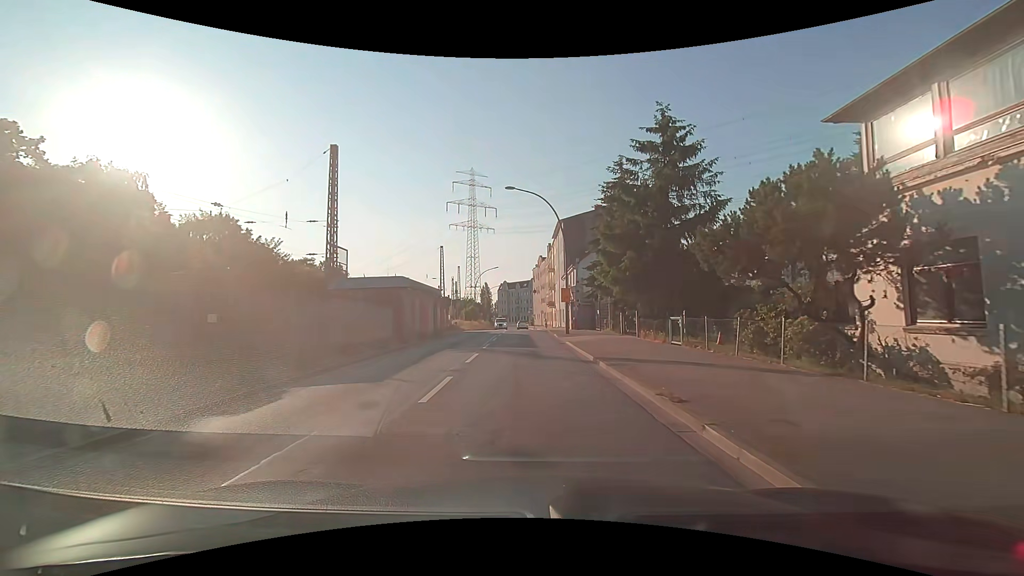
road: secondary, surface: asphalt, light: Day
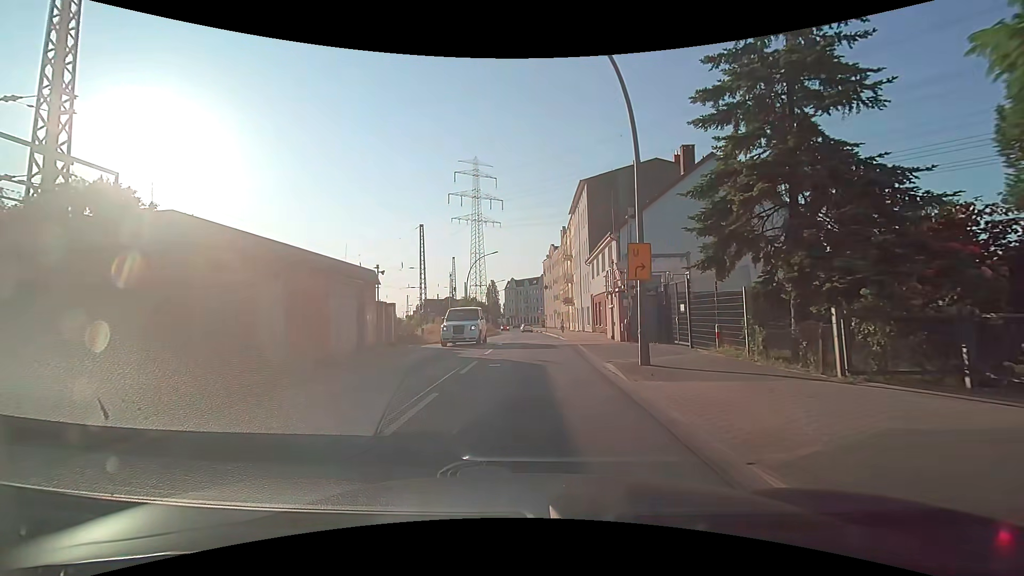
(-0.5, +20.0) m; -2°
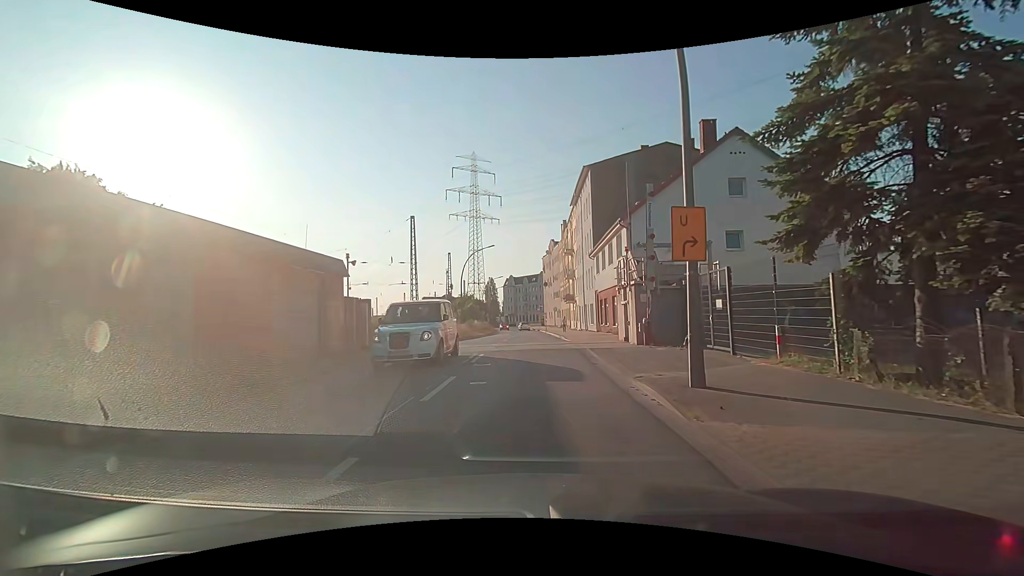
(0.0, +3.9) m; +1°
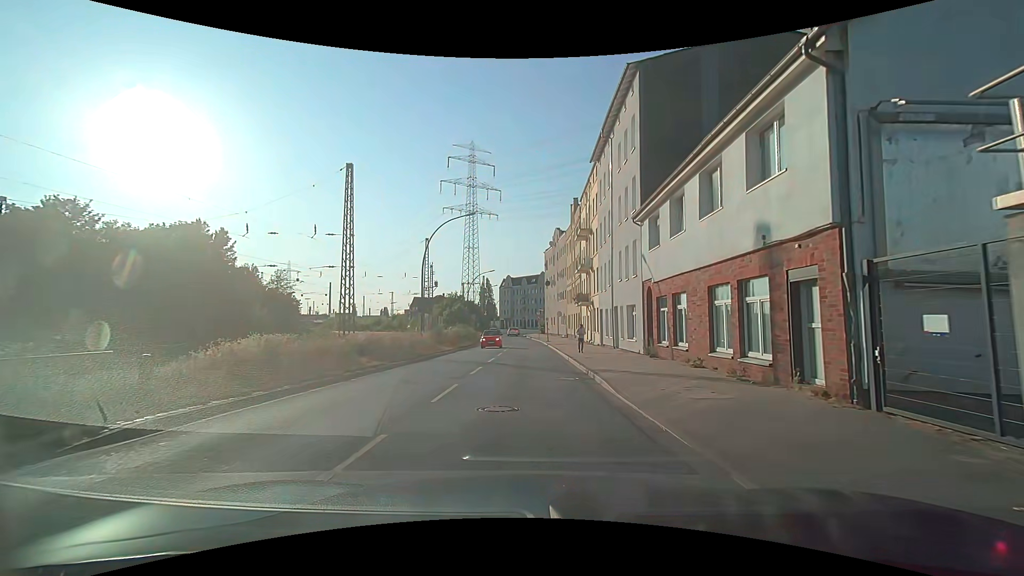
(-0.1, +19.2) m; -1°
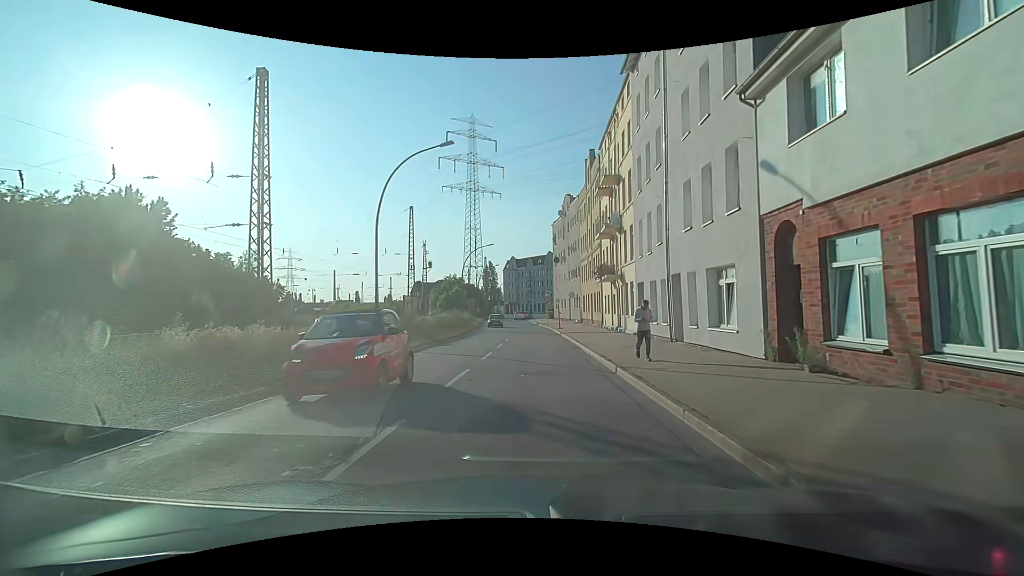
(0.0, +11.9) m; 0°
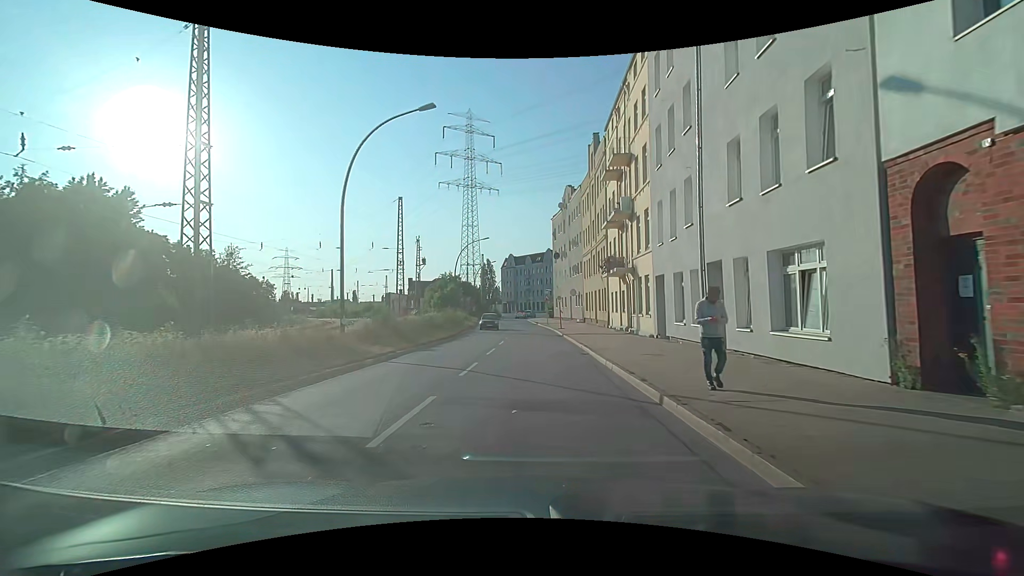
(0.0, +4.3) m; 0°
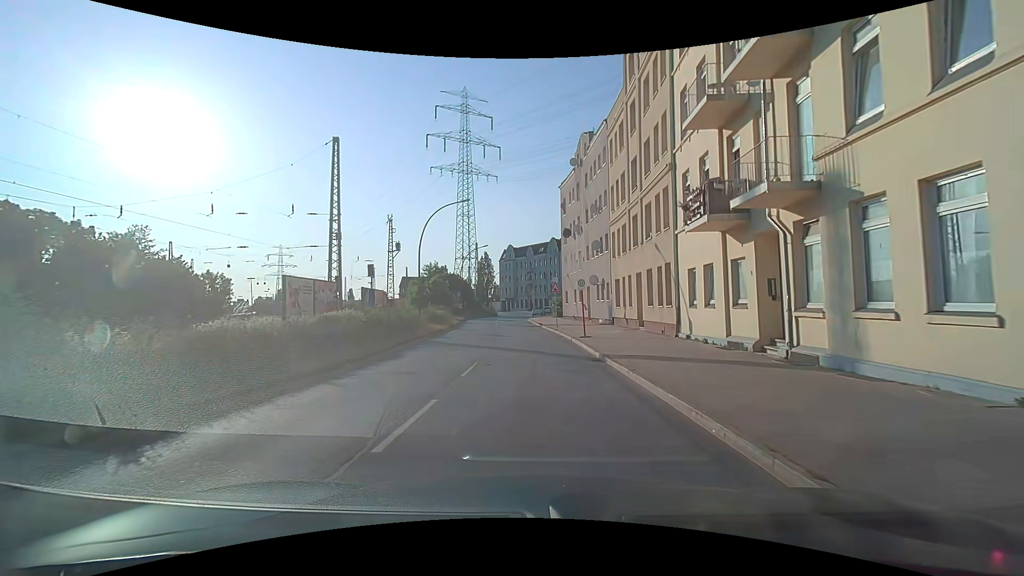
(+0.1, +18.4) m; 0°
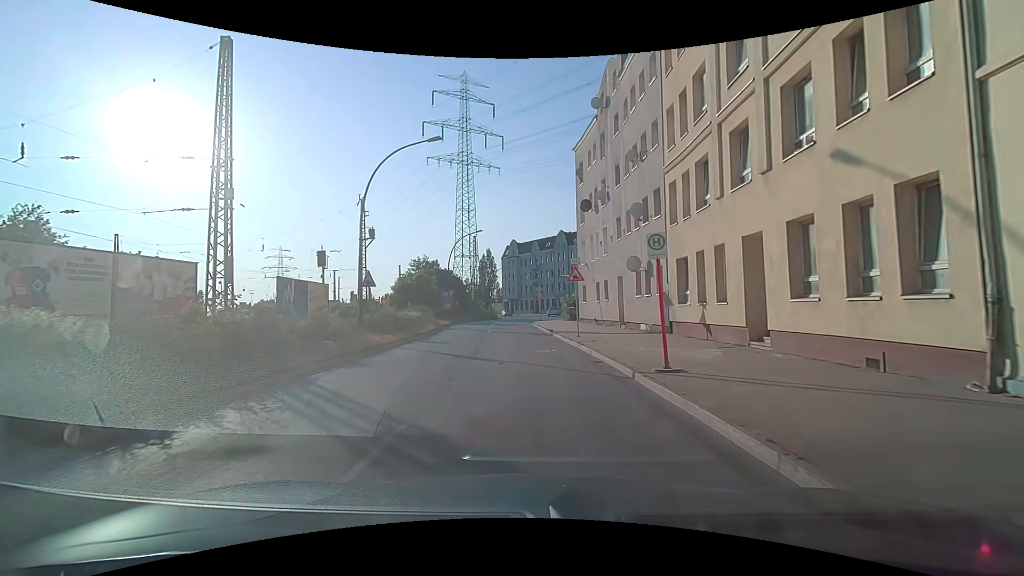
(-0.1, +13.9) m; -1°
(0, +10) (0, +20) (-1, +30) (-1, +40) (-2, +50) (-1, +60) (+1, +70) (+3, +79) (+5, +89) (+4, +99) m
